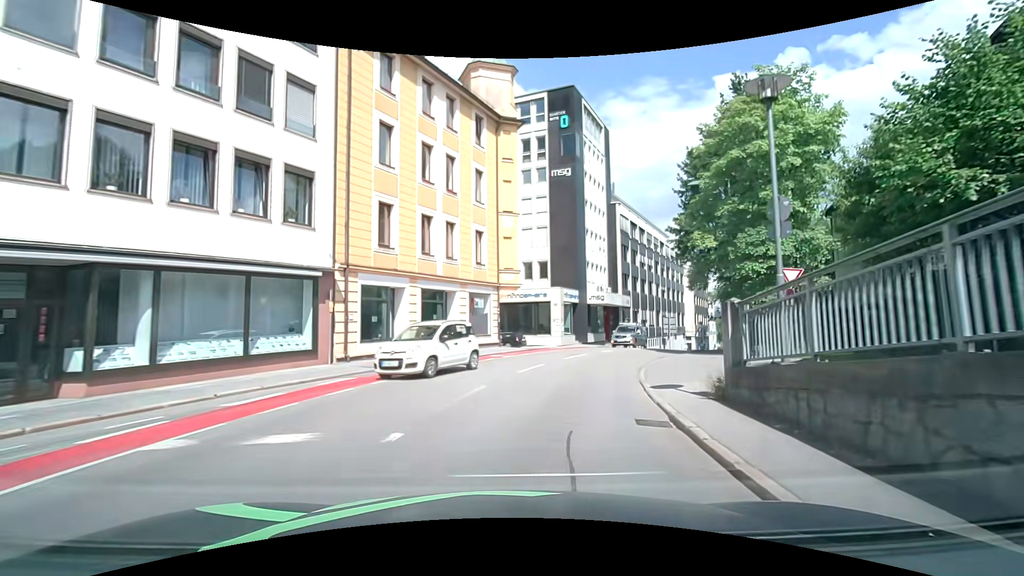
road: tertiary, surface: asphalt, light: Day
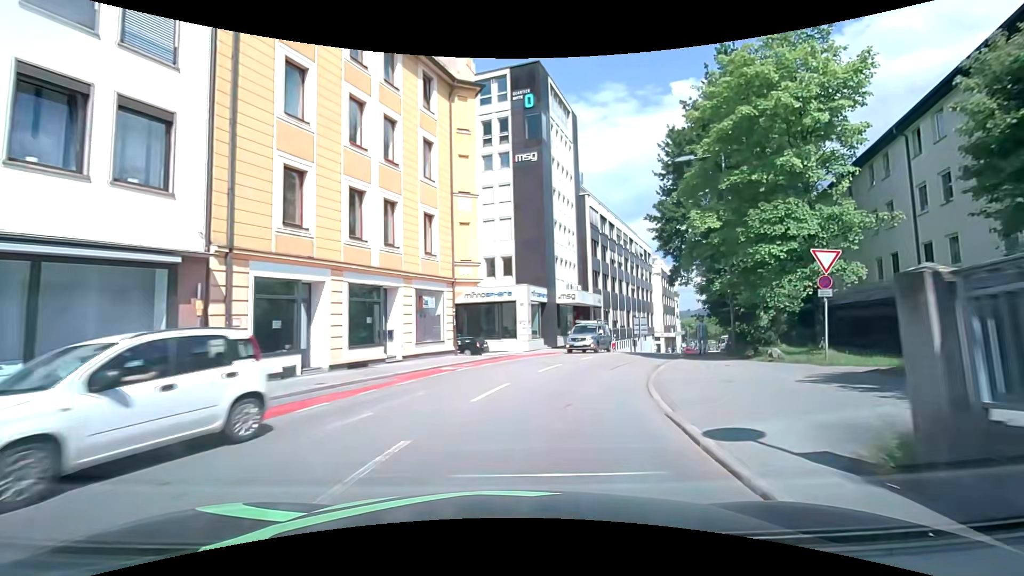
(+0.2, +5.1) m; +5°
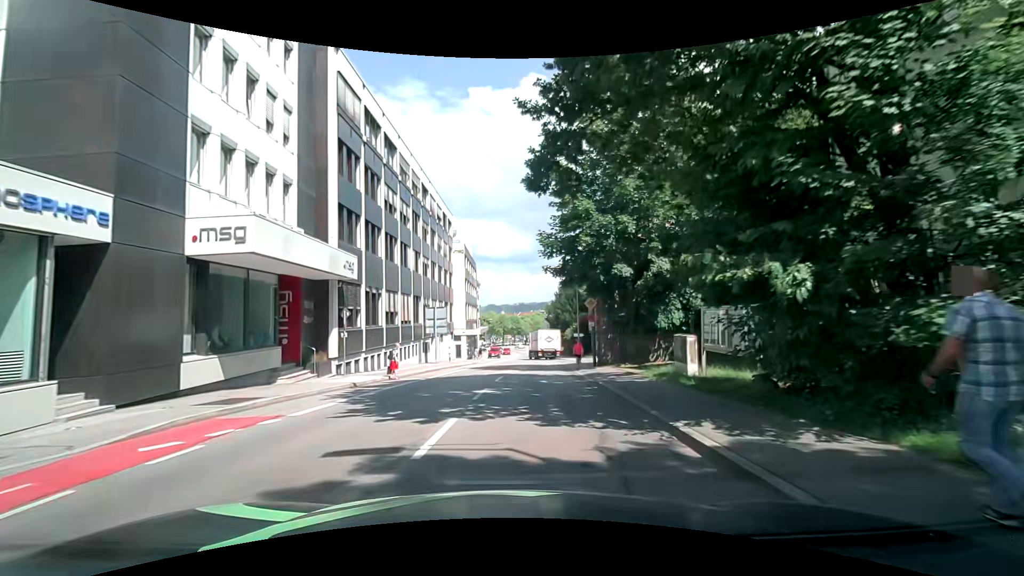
(+5.8, +26.4) m; +21°
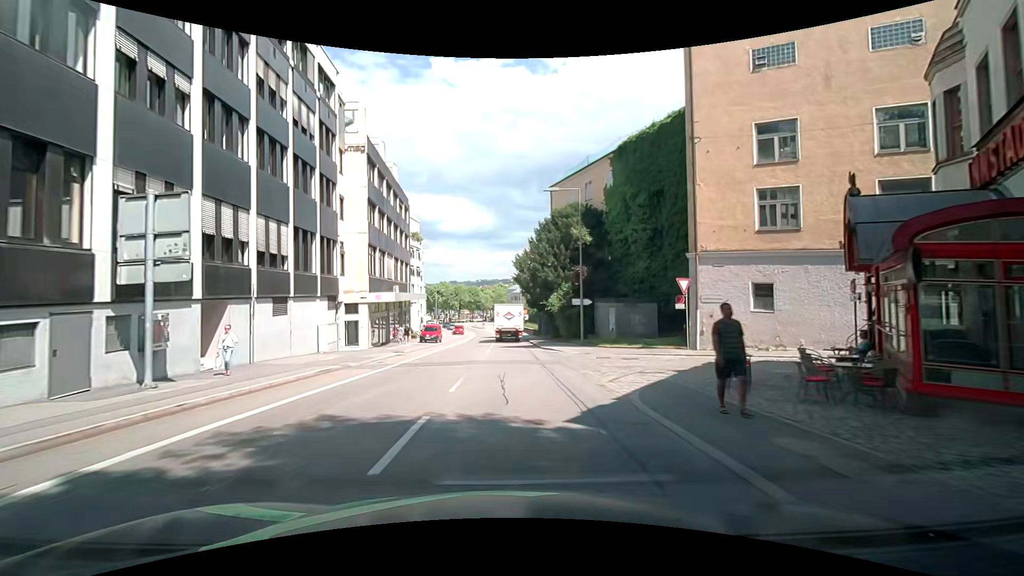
(+1.1, +31.0) m; +1°
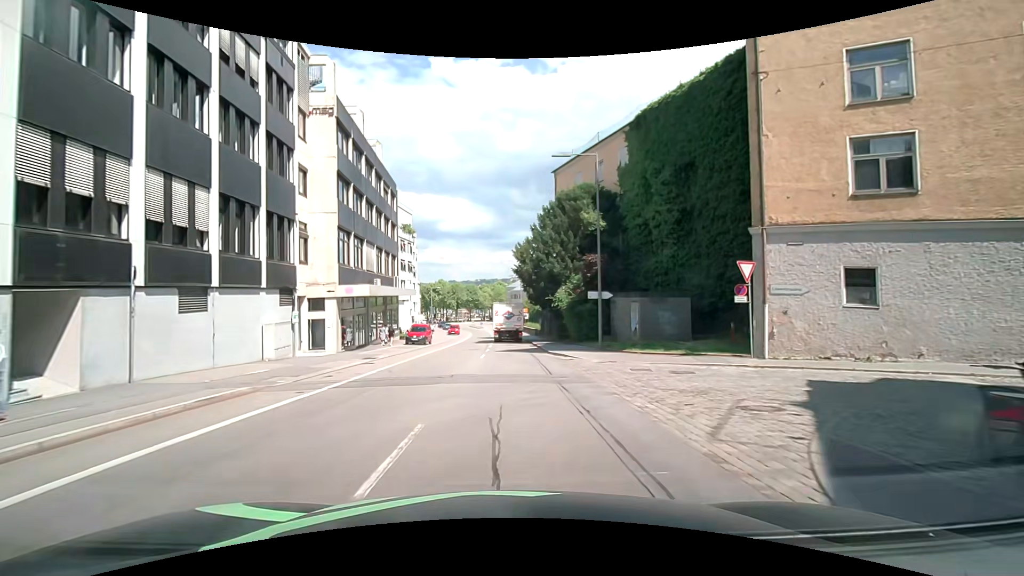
(+0.3, +6.5) m; +3°
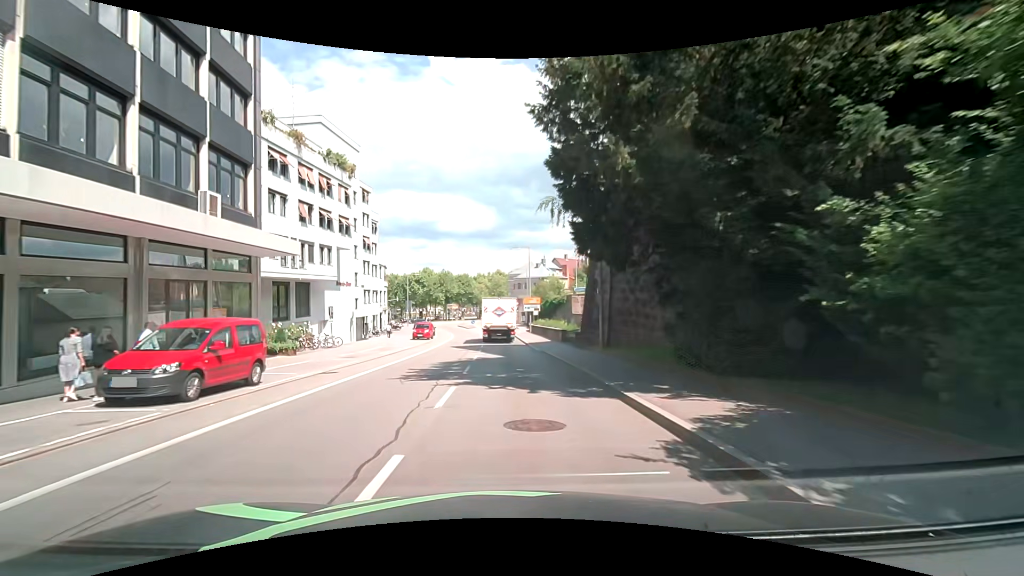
(+0.2, +31.7) m; +1°
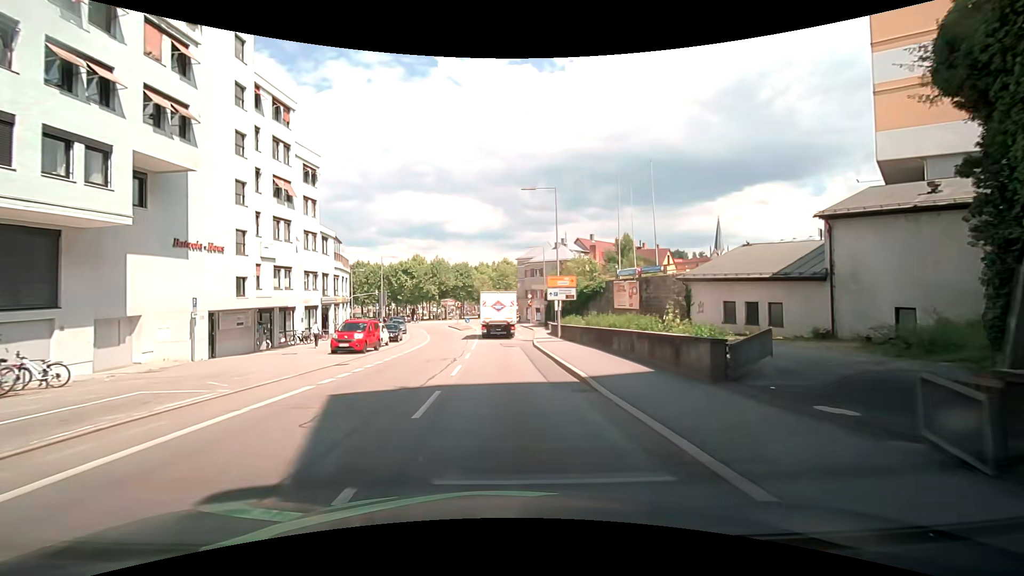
(-0.5, +25.0) m; -1°
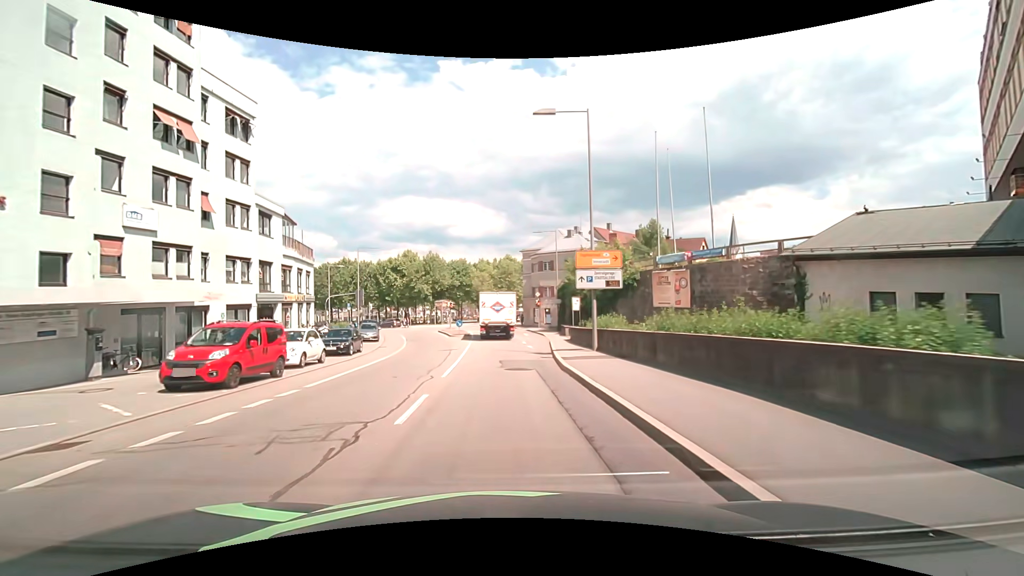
(-0.1, +12.5) m; 0°
